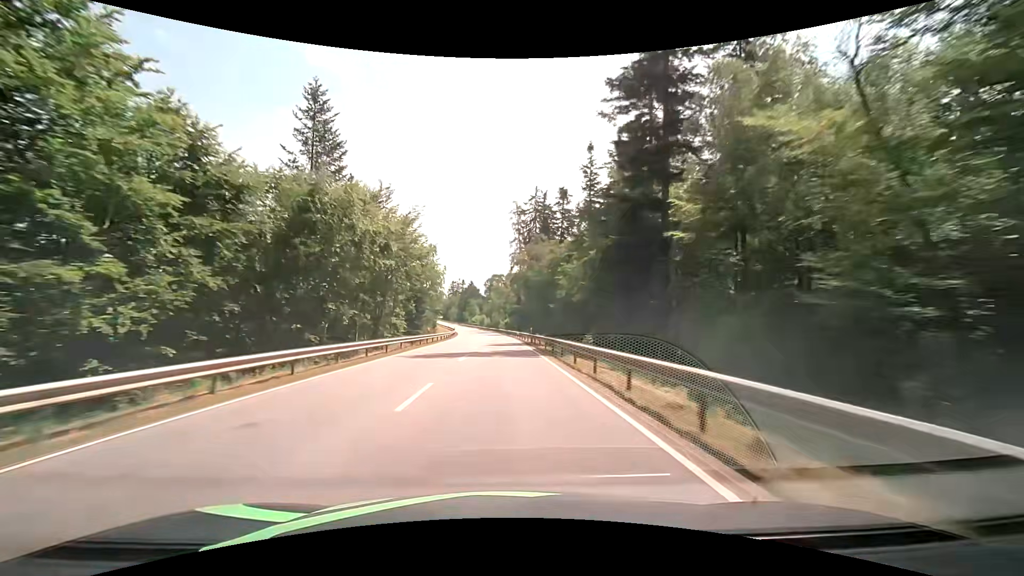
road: secondary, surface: asphalt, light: Day
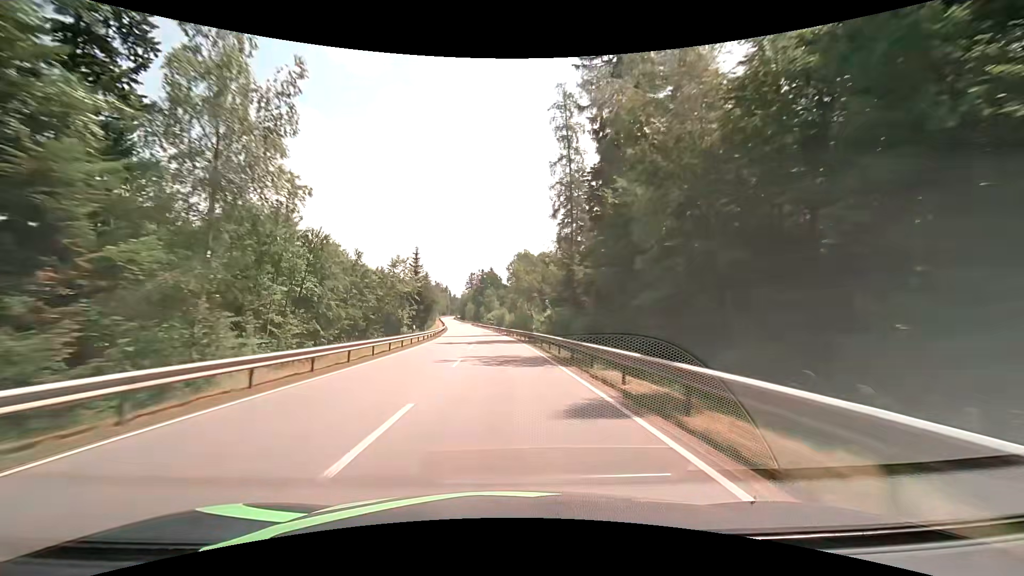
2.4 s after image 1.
(-1.6, +63.1) m; -3°
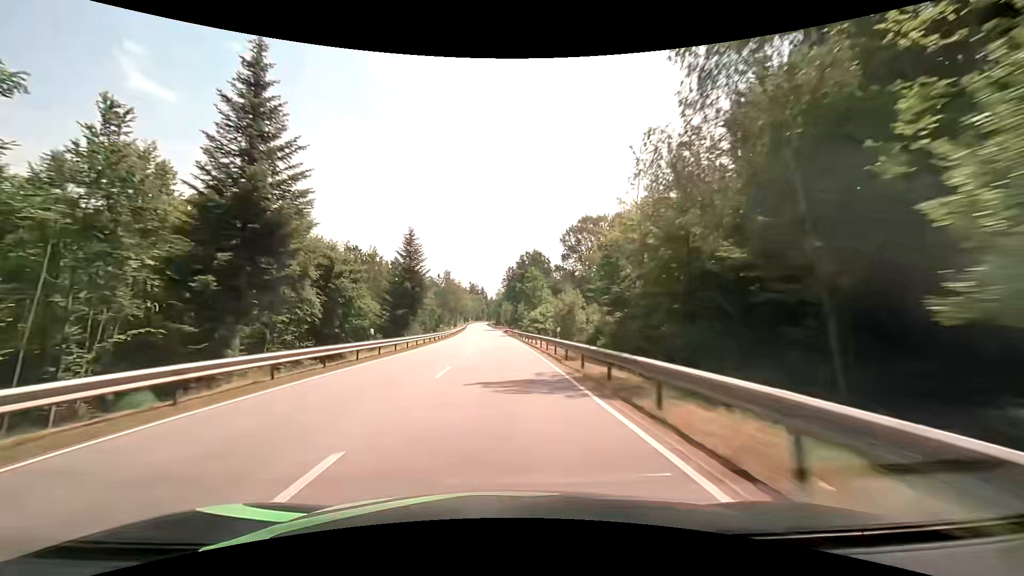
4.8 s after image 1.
(-2.4, +63.1) m; -5°
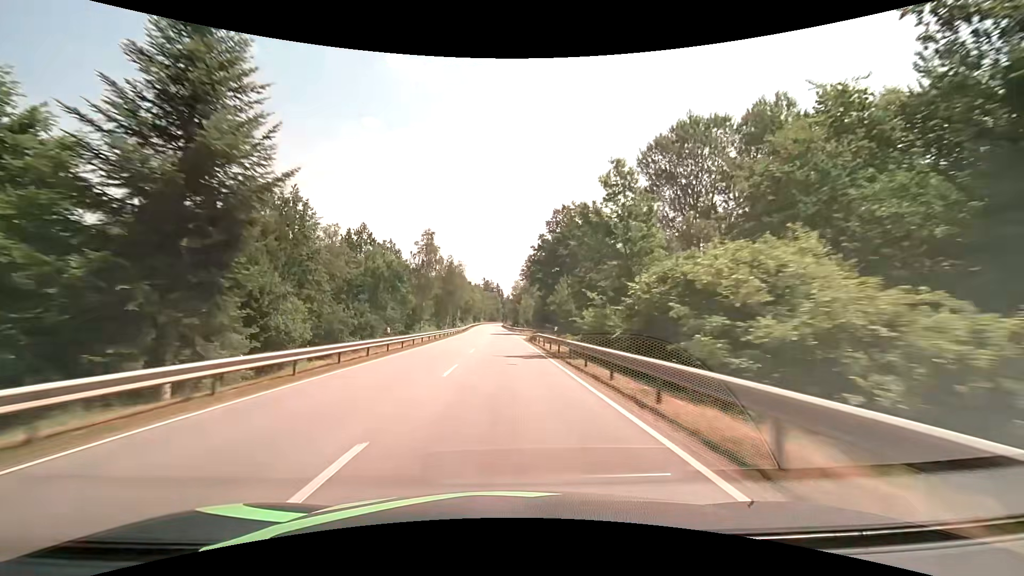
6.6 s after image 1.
(-1.0, +47.3) m; -2°
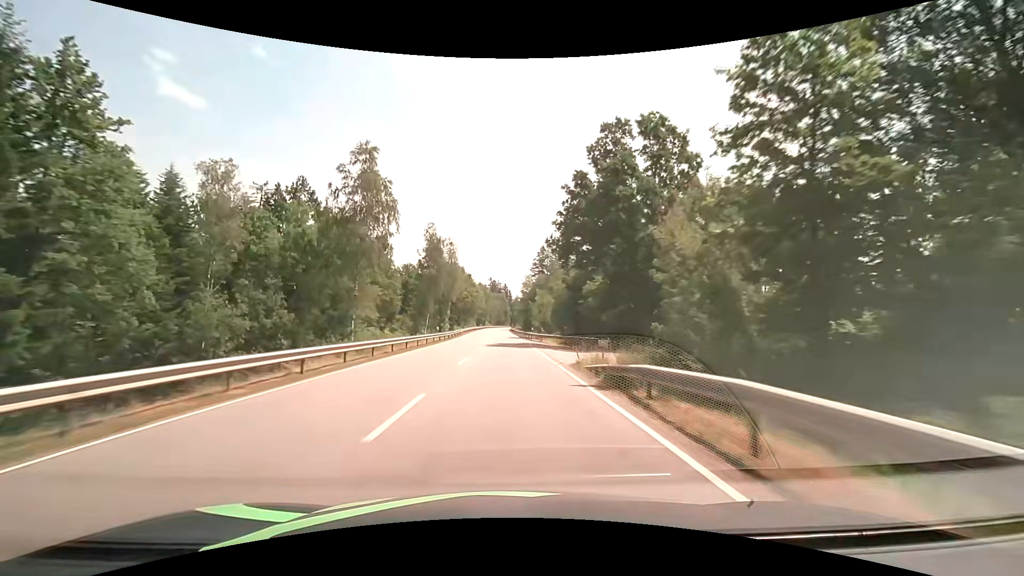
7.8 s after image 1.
(-0.2, +31.6) m; -1°
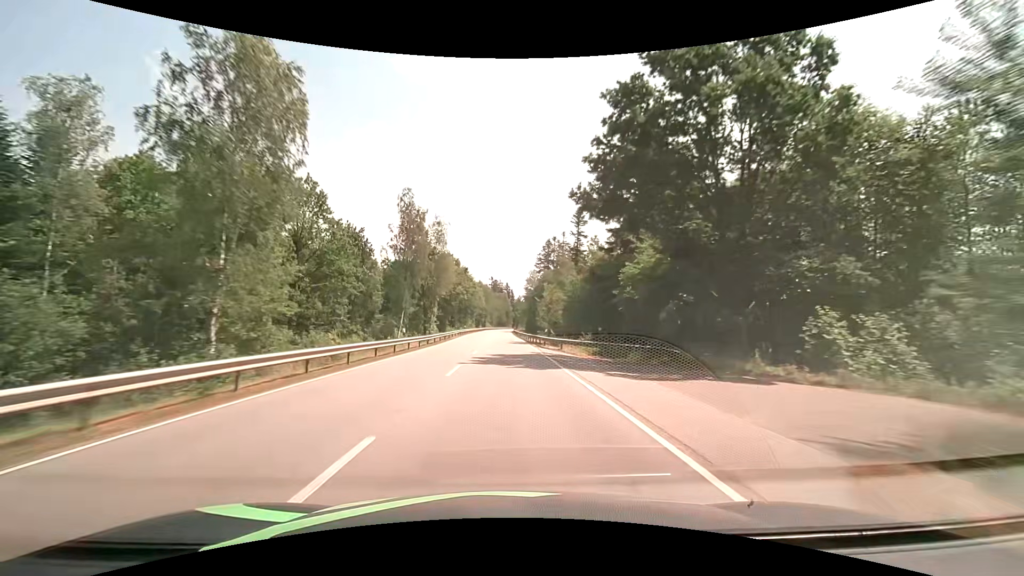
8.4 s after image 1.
(0.0, +15.8) m; 0°
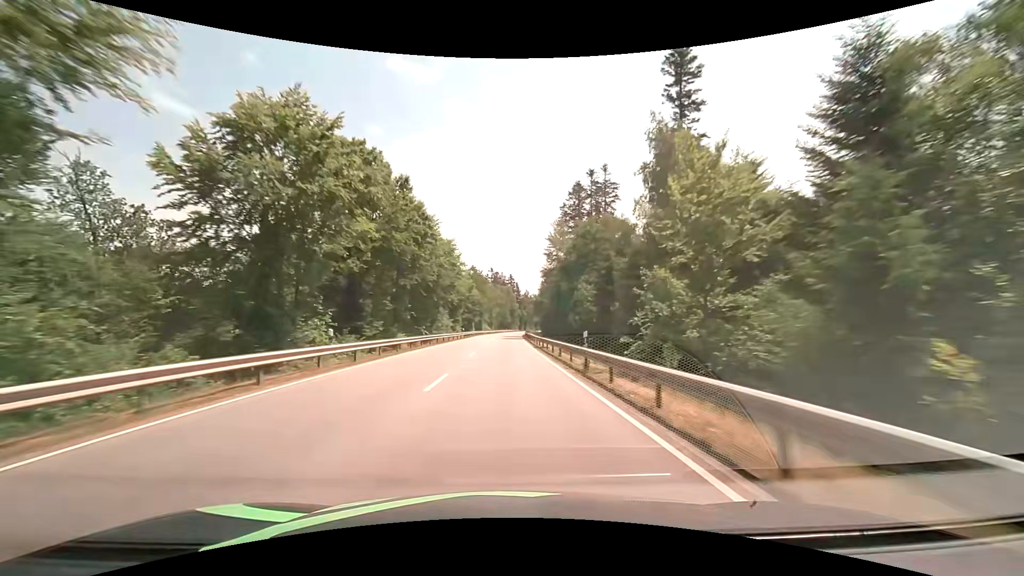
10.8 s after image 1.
(-0.4, +63.1) m; 0°
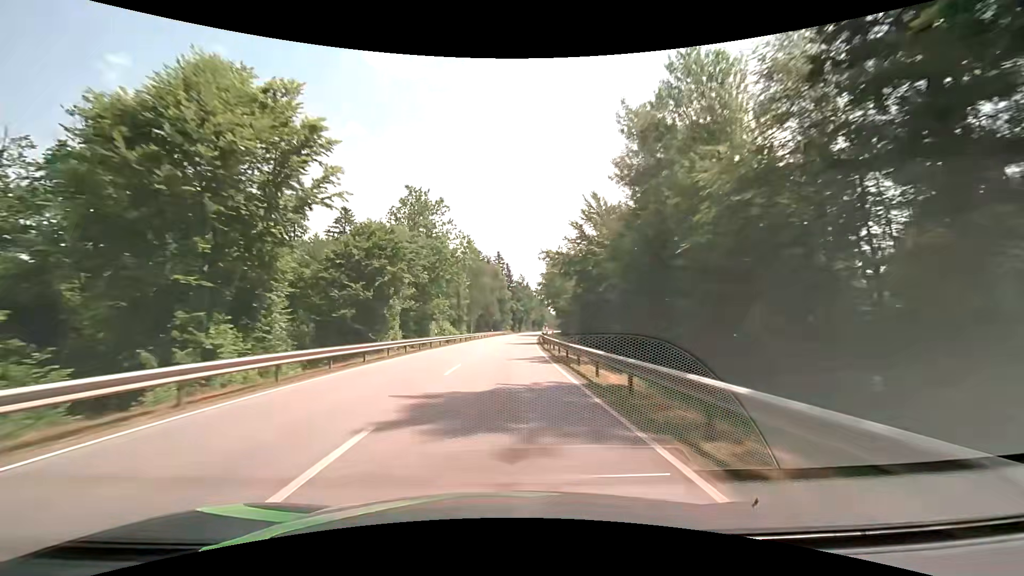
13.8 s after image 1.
(+0.2, +78.9) m; +1°
(0, +10) (0, +20) (0, +30) (0, +40) (+1, +50) (+1, +60) (+2, +70) (+2, +80) (+3, +90) (+4, +100) m
